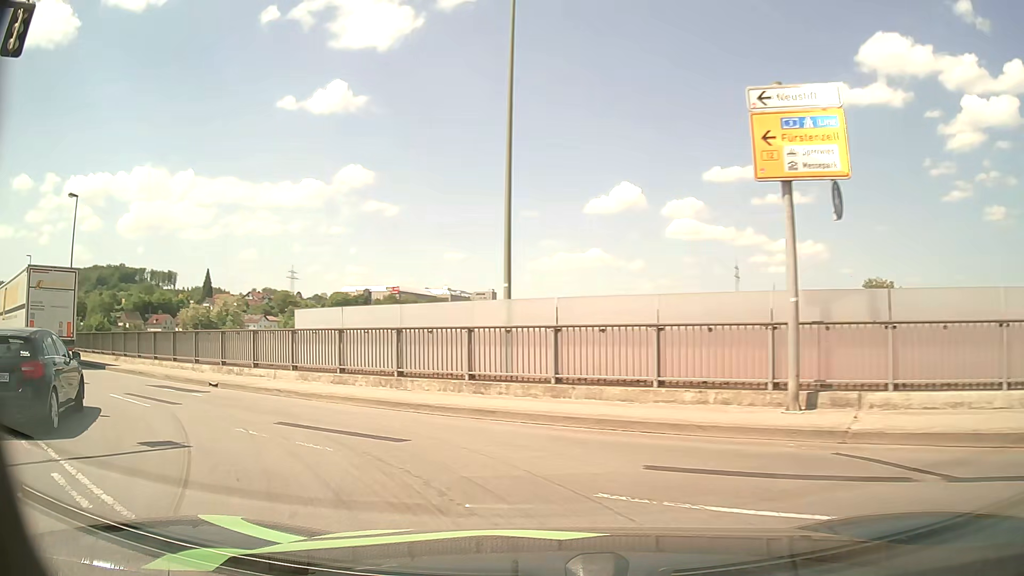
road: primary_link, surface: asphalt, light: Day
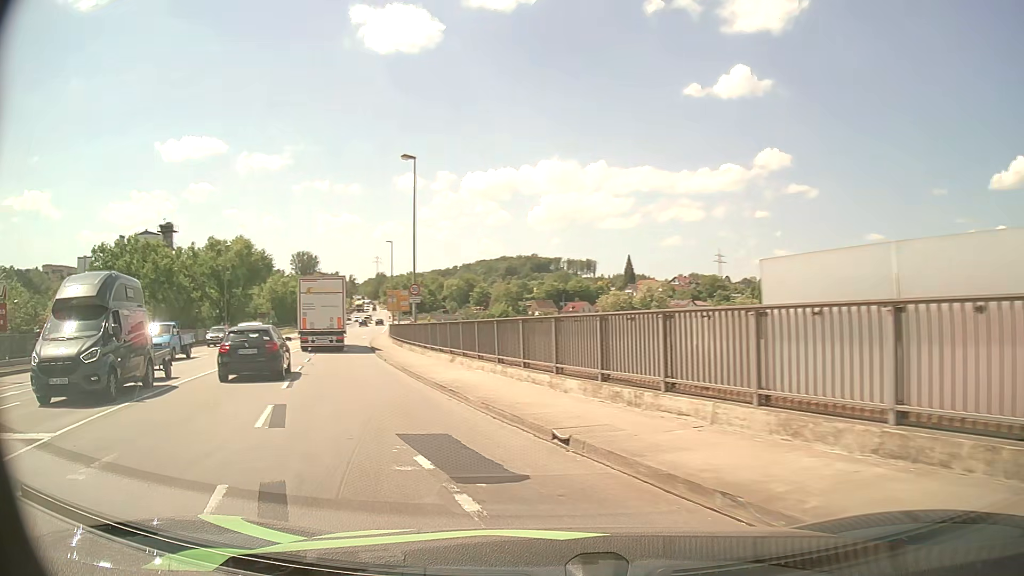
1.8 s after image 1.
(-3.2, +10.0) m; -34°
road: primary
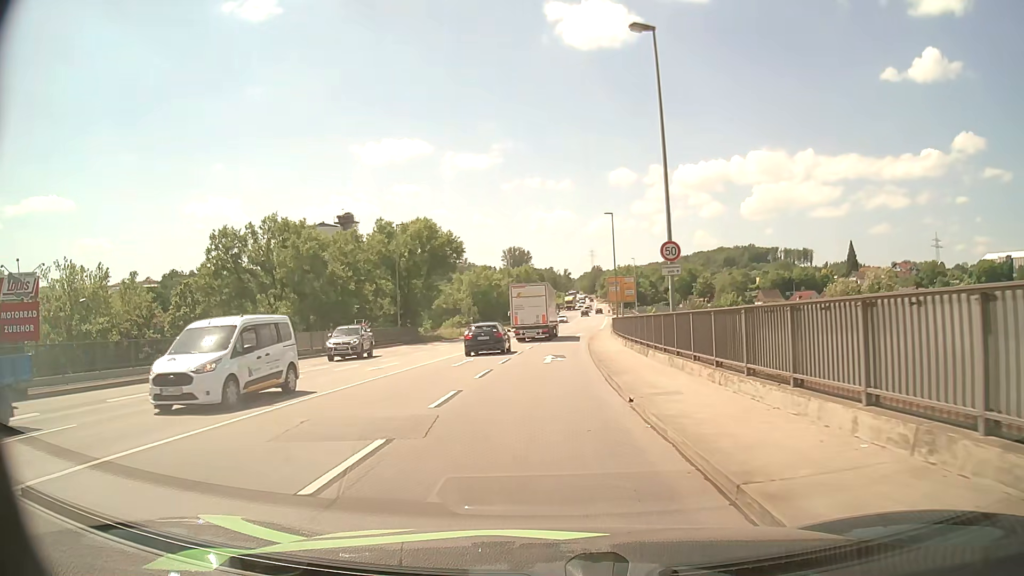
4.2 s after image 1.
(-4.3, +15.6) m; -20°
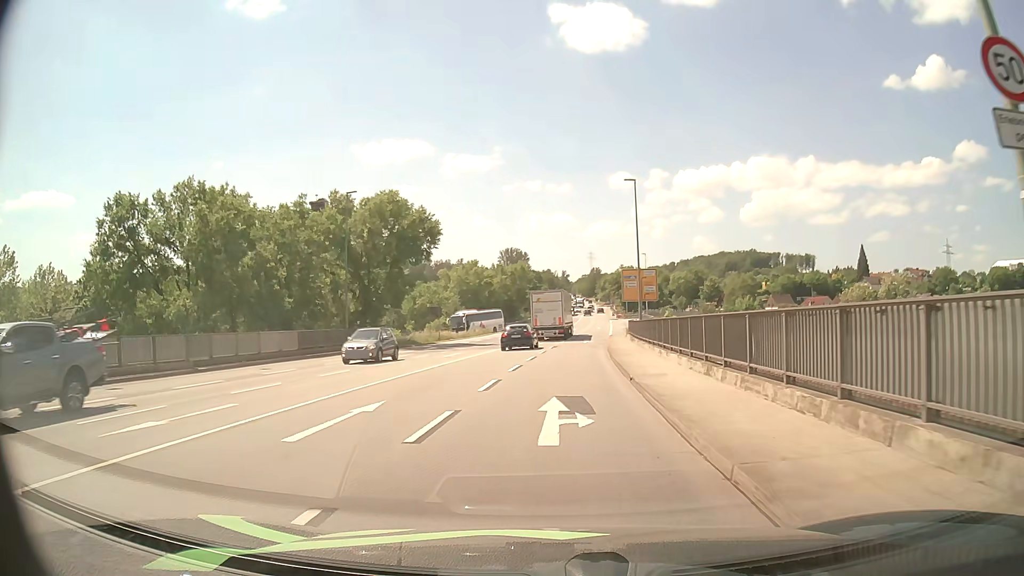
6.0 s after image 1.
(-0.3, +15.4) m; 0°
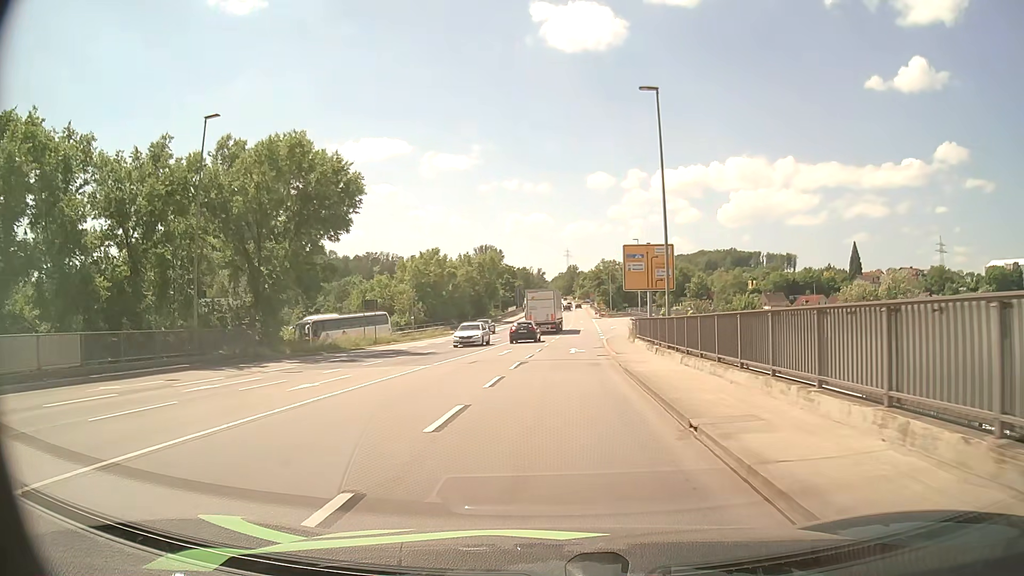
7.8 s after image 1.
(+0.3, +17.6) m; +2°
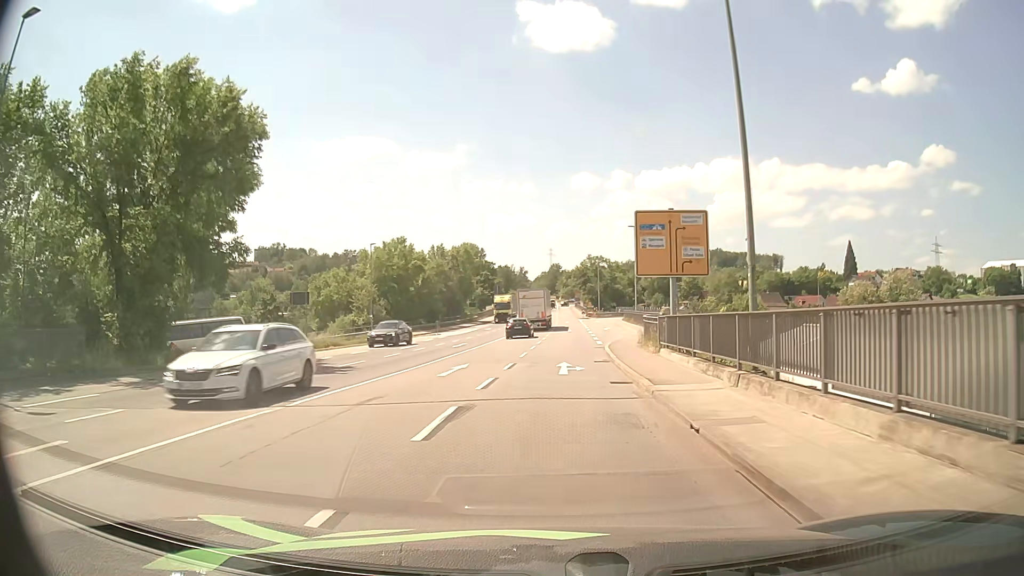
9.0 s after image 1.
(+0.2, +12.5) m; +2°
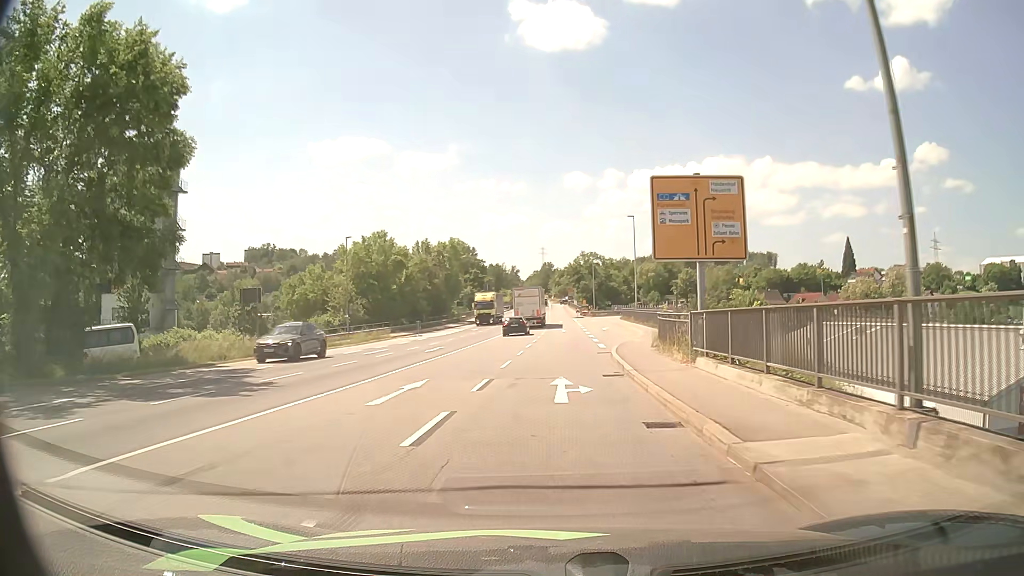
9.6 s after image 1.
(+0.1, +6.5) m; +1°
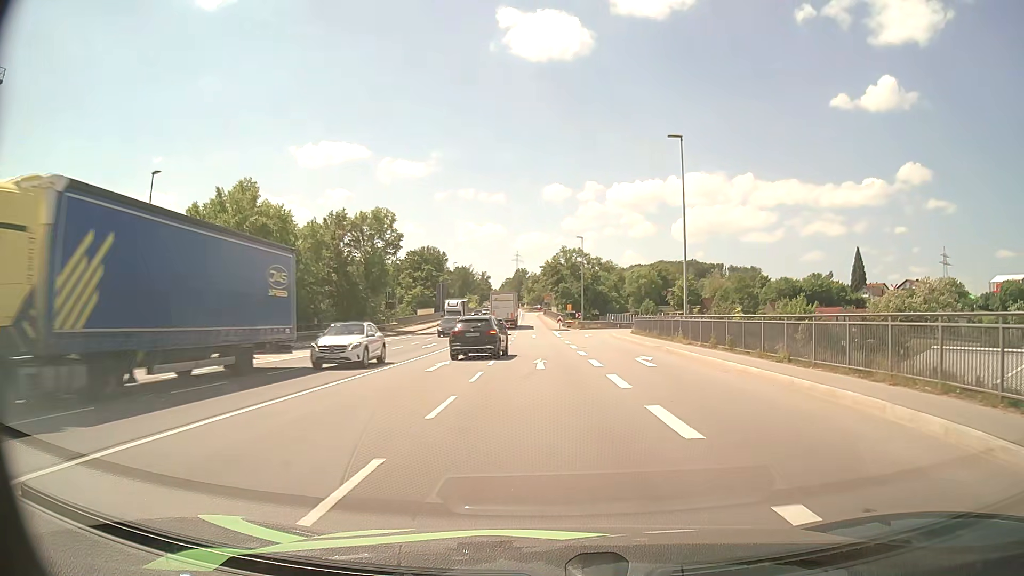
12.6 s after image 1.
(+0.5, +33.6) m; +2°
(0, +10) (0, +20) (0, +30) (-1, +40) (-1, +50) (-2, +60) (-3, +70) (-4, +80) (-4, +90) (-5, +100) m
